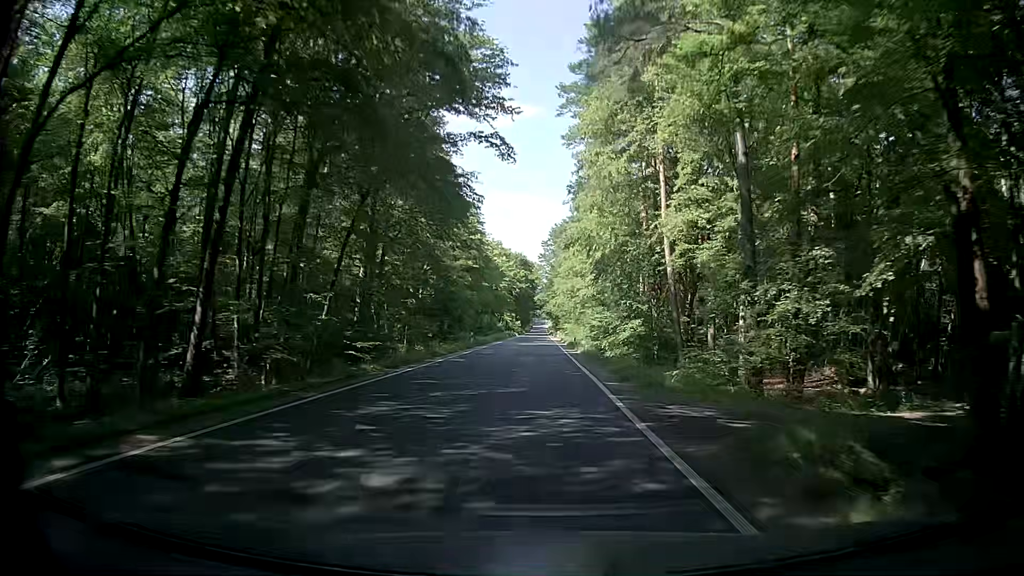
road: secondary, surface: asphalt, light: Day
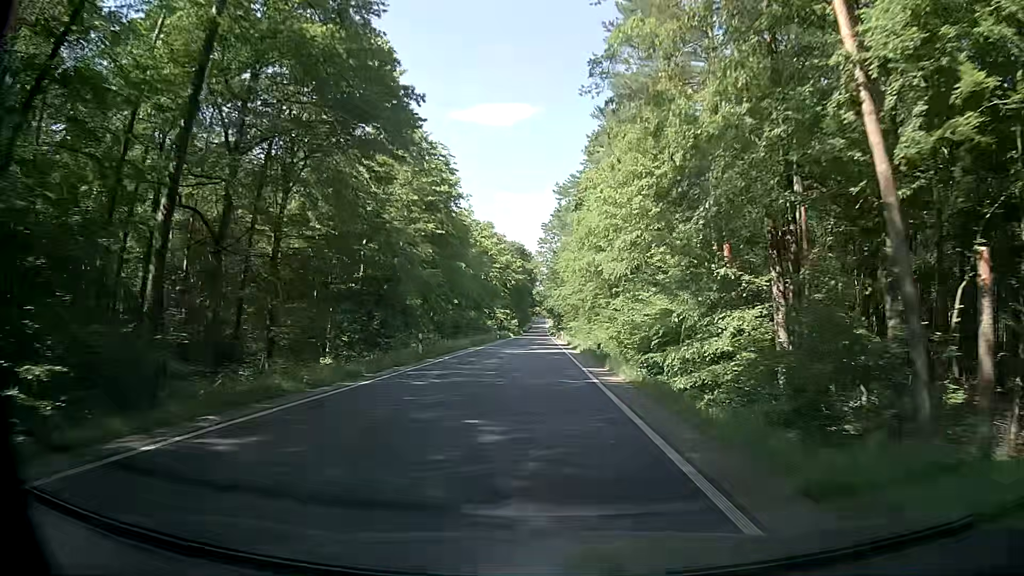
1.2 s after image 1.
(+0.1, +21.9) m; +1°
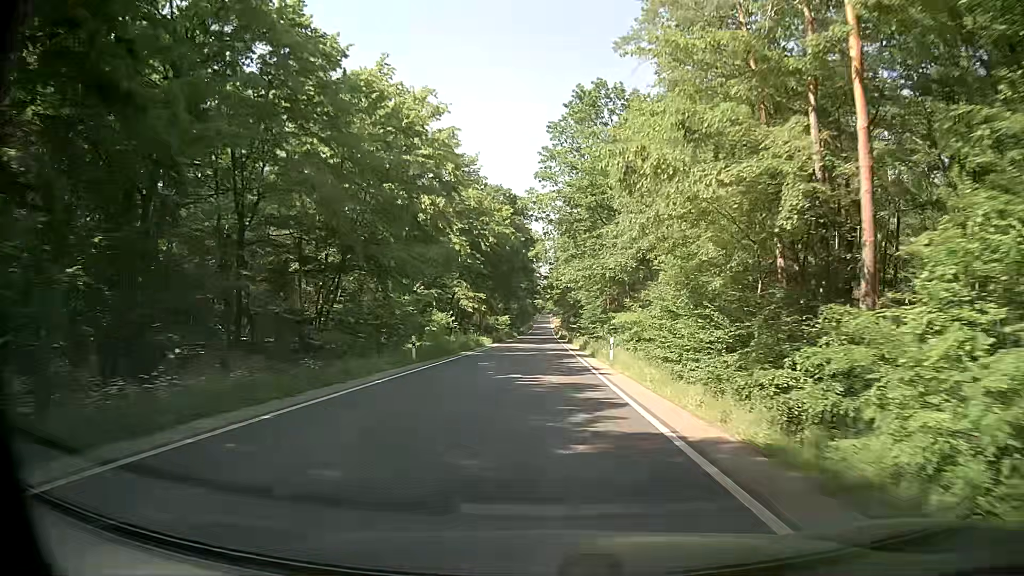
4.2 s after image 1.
(-0.3, +54.6) m; +1°
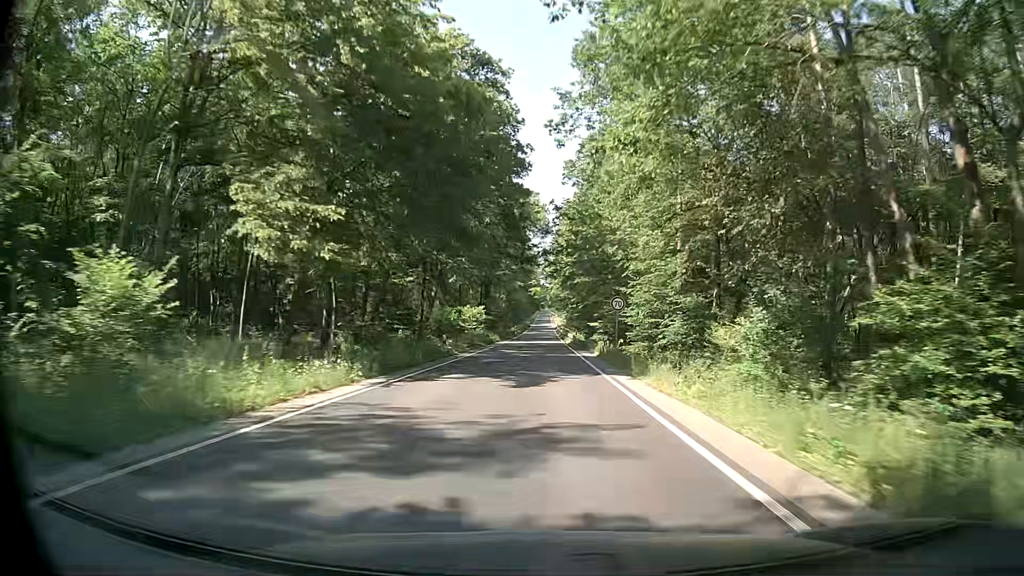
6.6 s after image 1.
(-1.1, +43.6) m; -1°
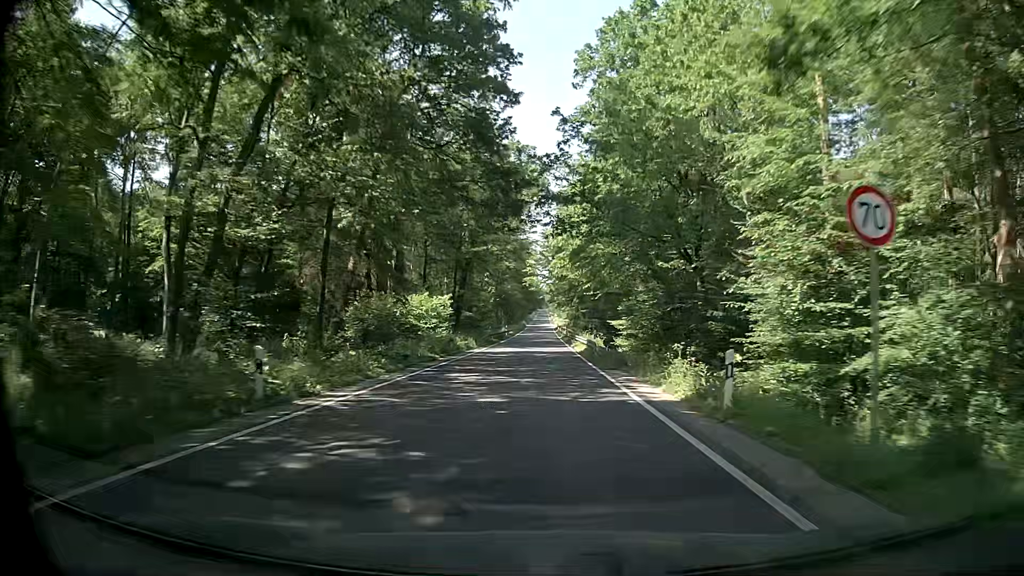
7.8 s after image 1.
(-0.1, +21.8) m; -1°
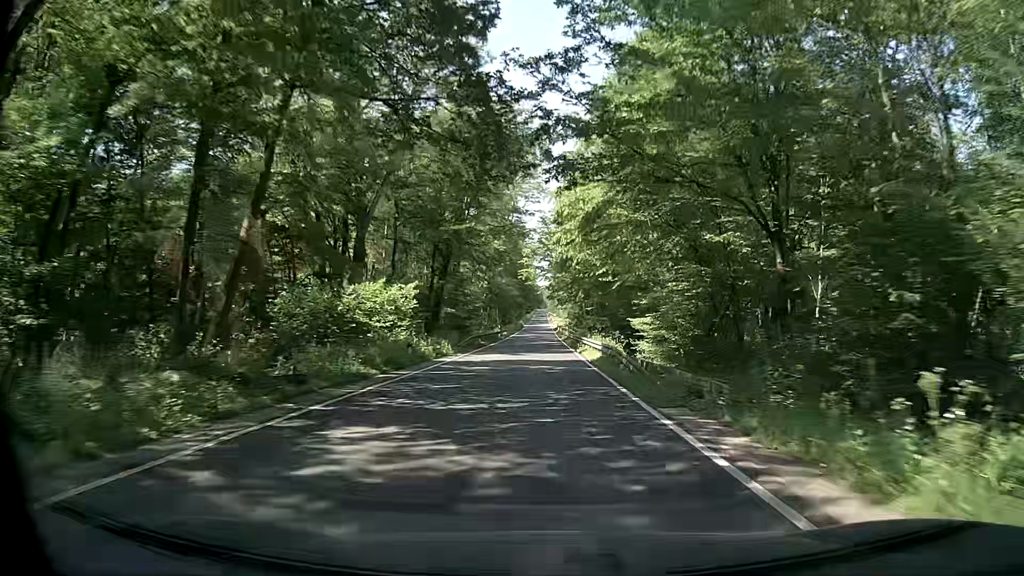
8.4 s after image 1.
(+0.1, +10.9) m; +1°
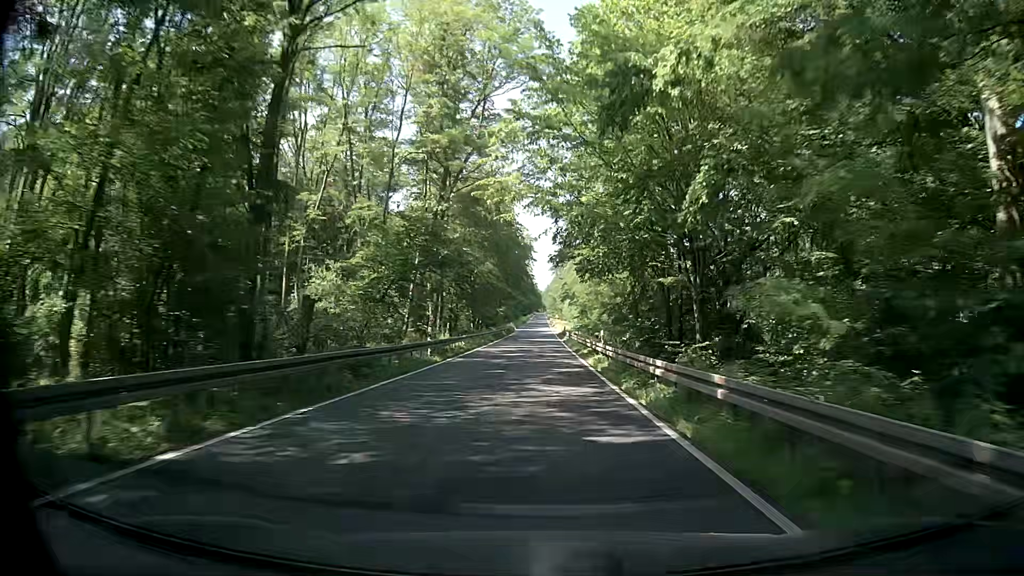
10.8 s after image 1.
(-0.2, +43.6) m; 0°
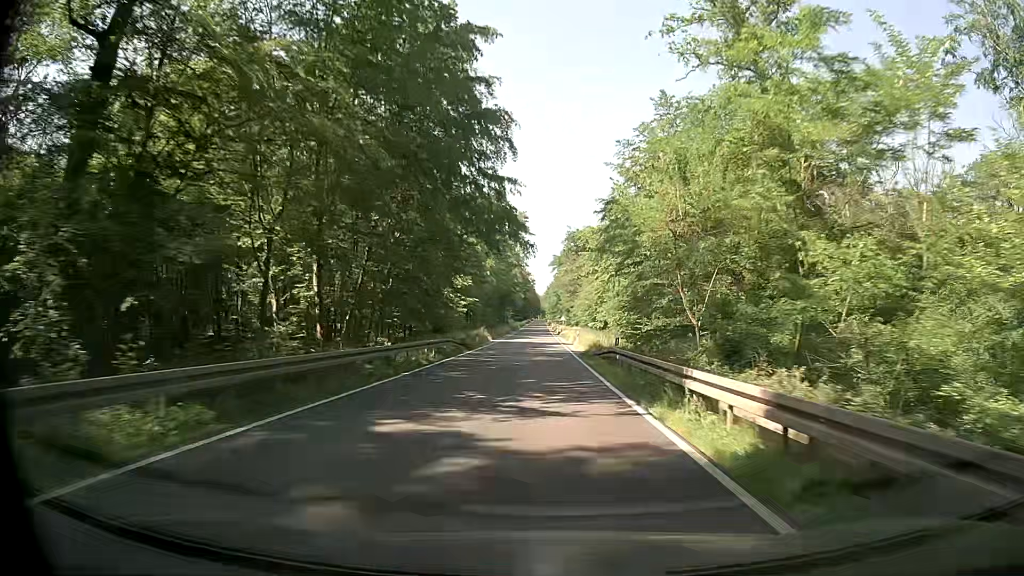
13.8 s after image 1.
(0.0, +54.4) m; 0°
(0, +10) (0, +20) (0, +30) (0, +40) (0, +50) (0, +60) (0, +70) (0, +80) (0, +90) (+1, +100) m
